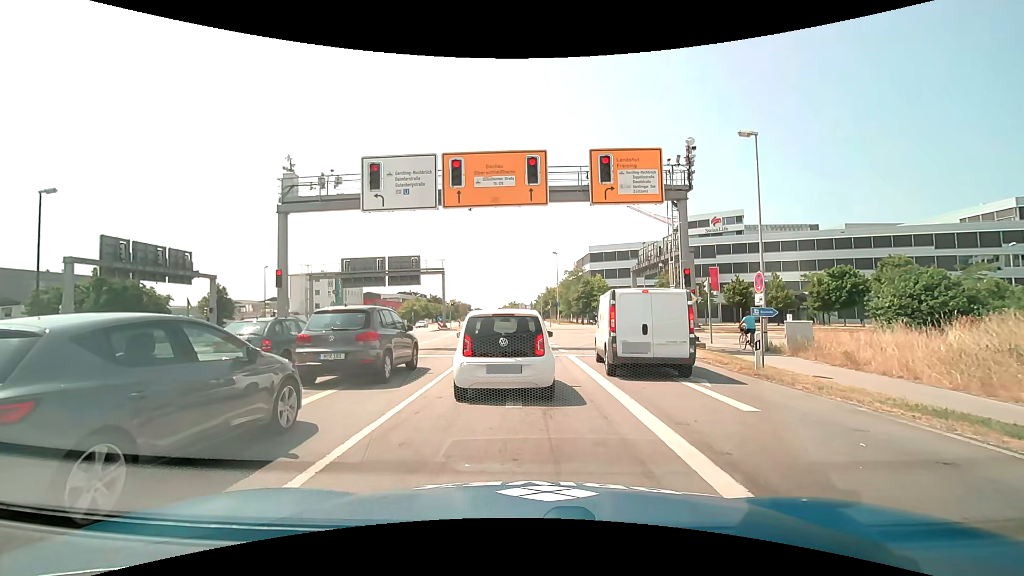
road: primary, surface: asphalt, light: Day
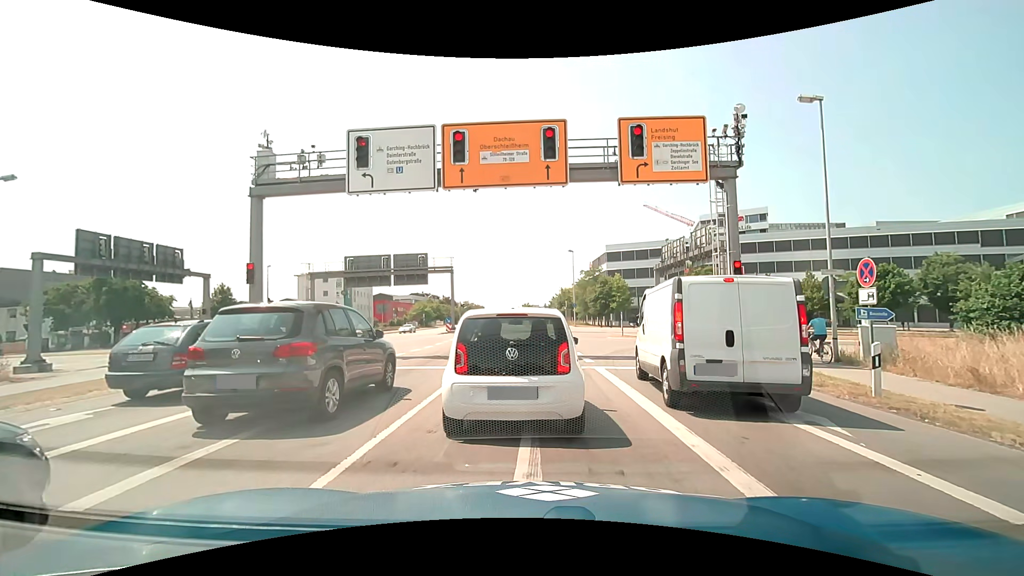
(+0.1, +3.7) m; +1°
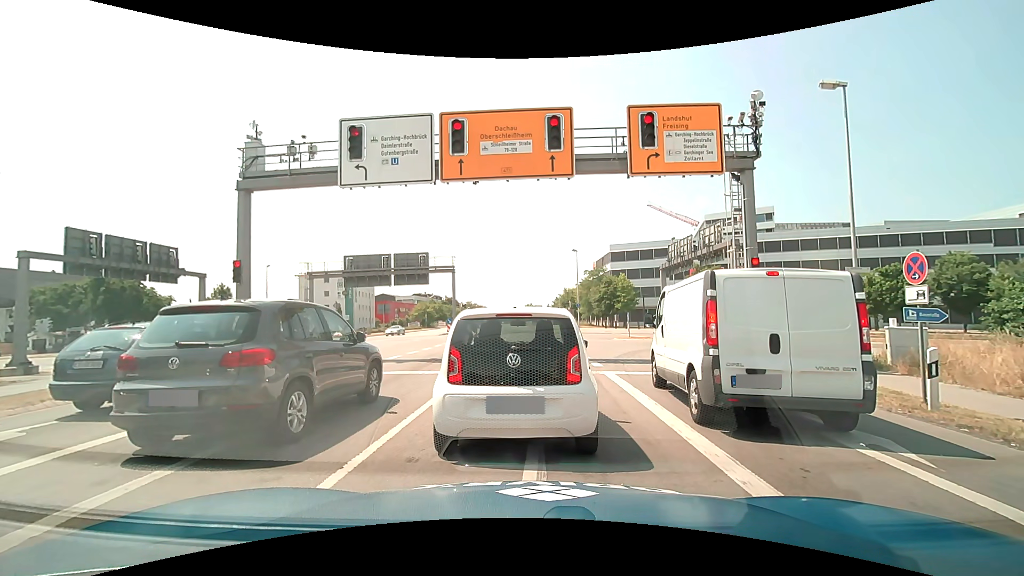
(0.0, +1.2) m; 0°
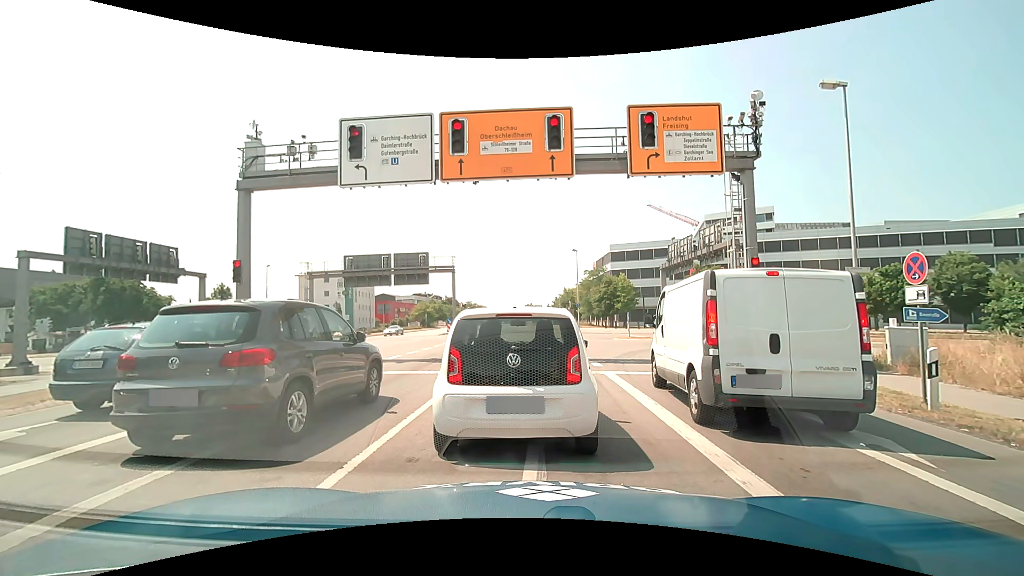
(0.0, 0.0) m; 0°
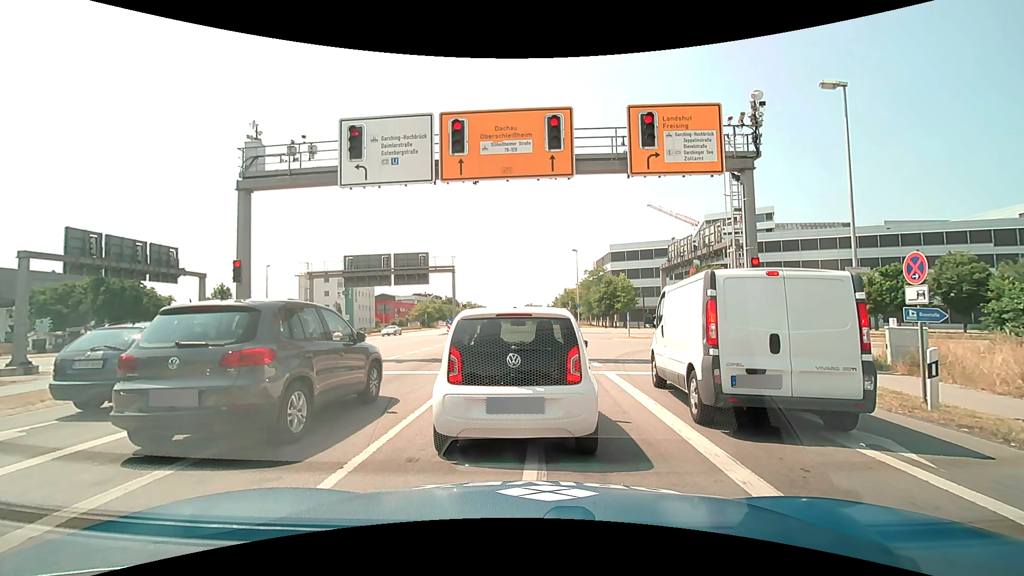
(0.0, 0.0) m; 0°
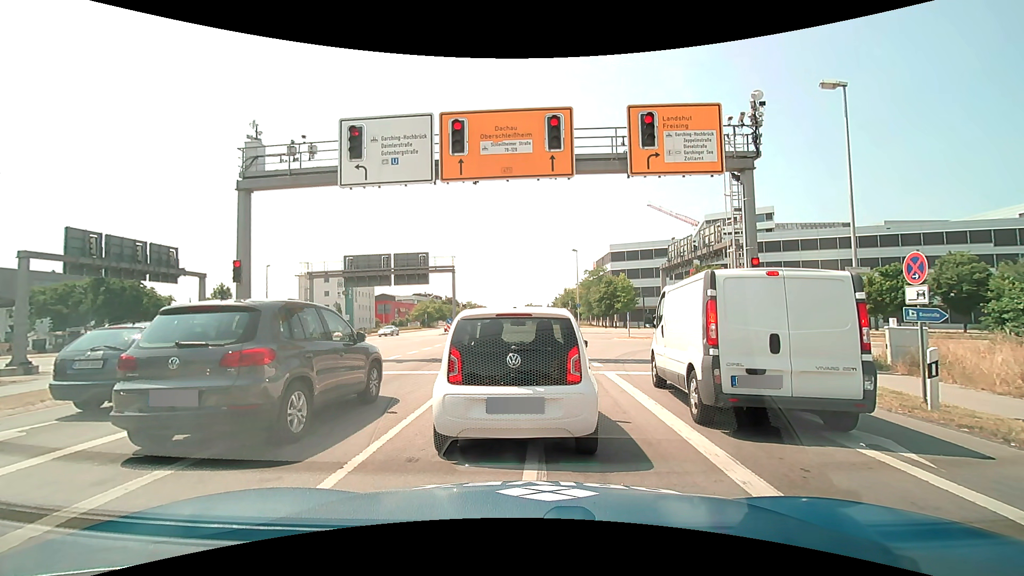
(0.0, 0.0) m; 0°
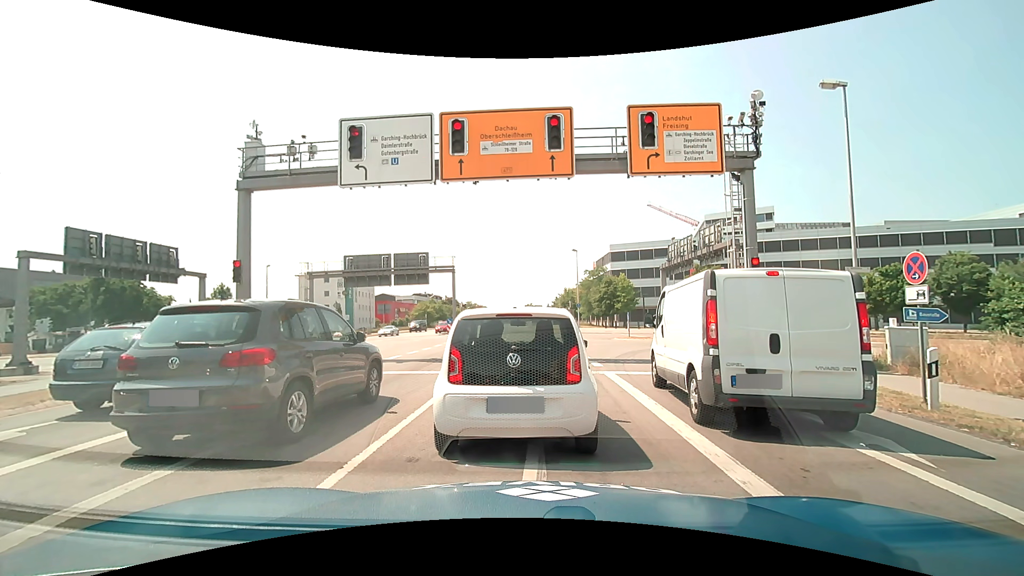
(0.0, 0.0) m; 0°
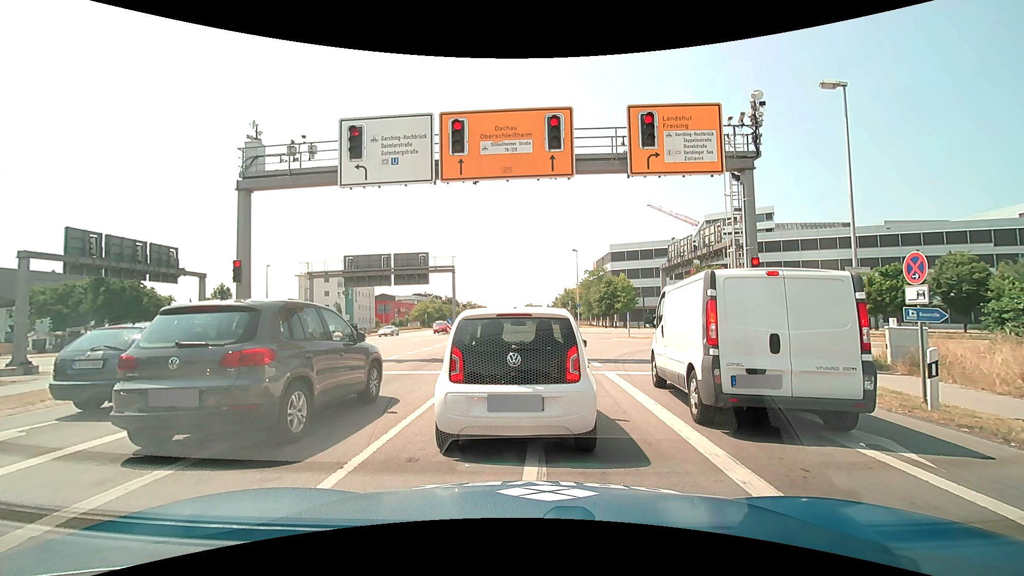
(0.0, 0.0) m; 0°
